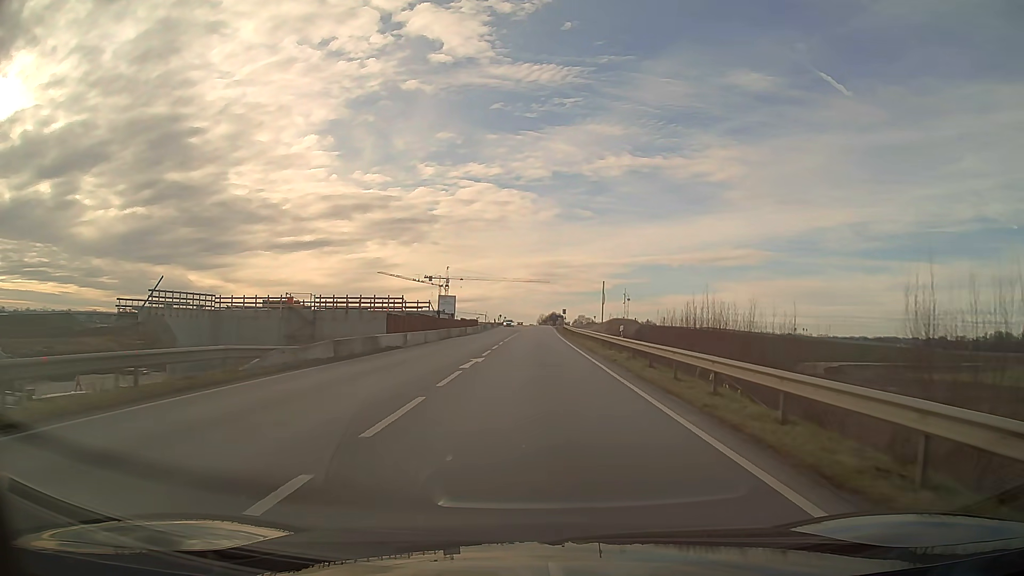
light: Day
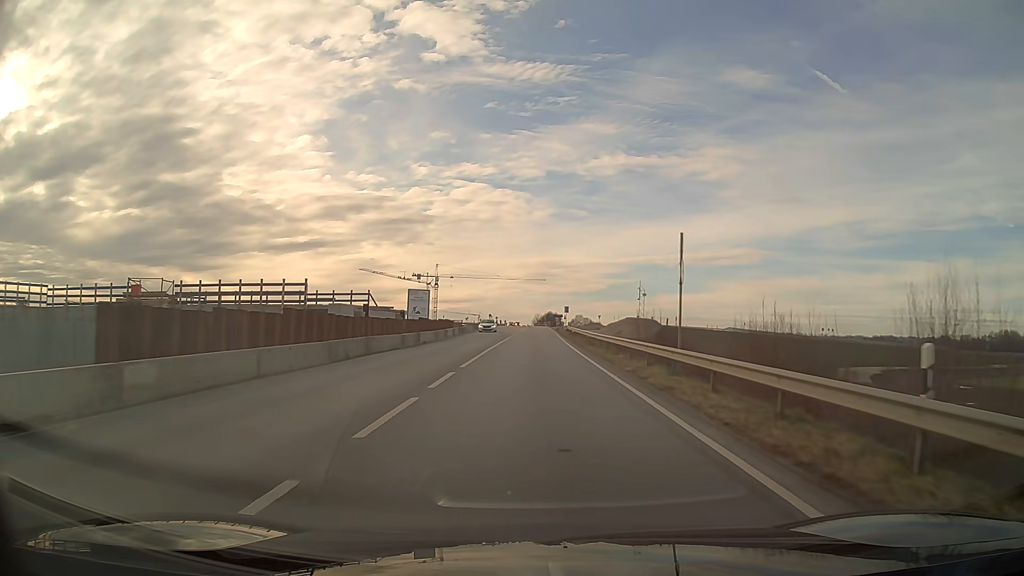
(+0.1, +24.2) m; 0°
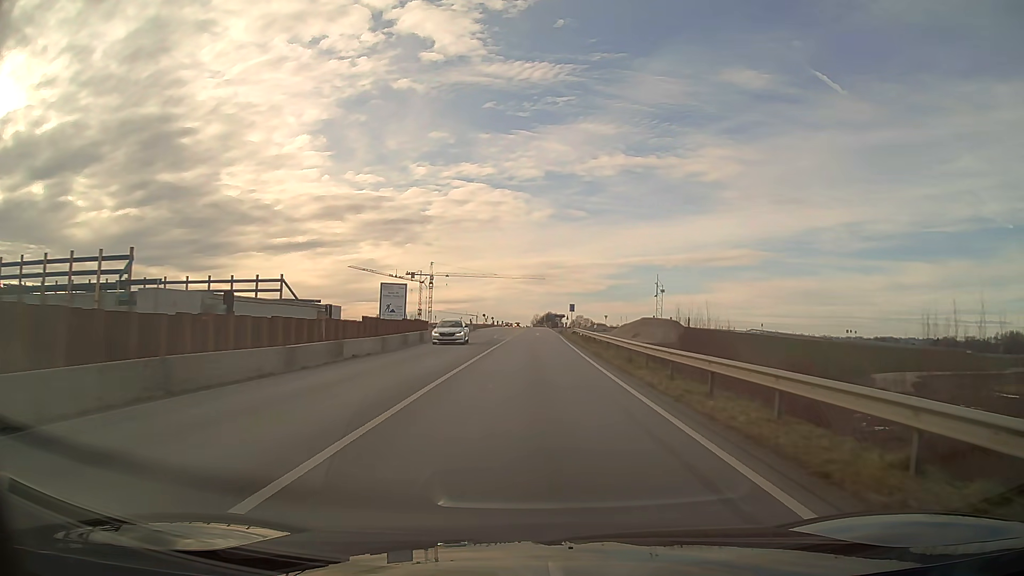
(0.0, +16.0) m; 0°
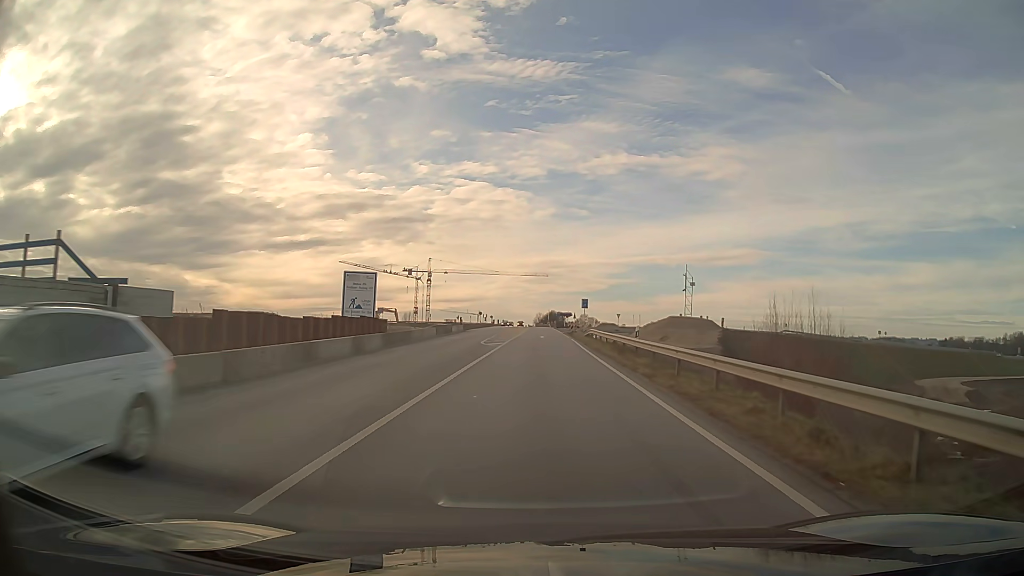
(0.0, +16.0) m; 0°
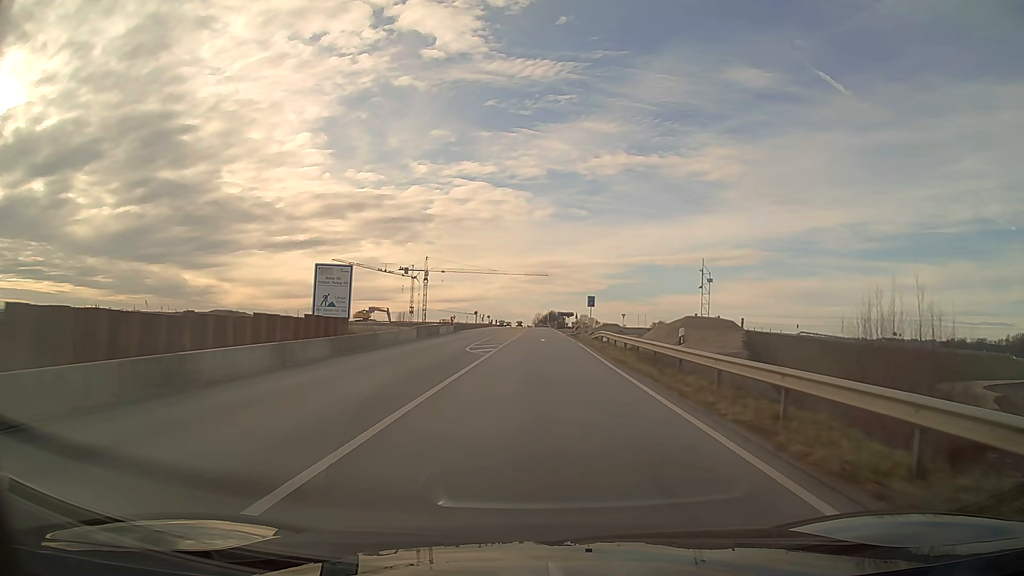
(0.0, +8.0) m; 0°
(0, +10) (0, +20) (0, +30) (0, +40) (0, +50) (+1, +60) (+2, +70) (+3, +80) (+4, +90) (+6, +100) m
